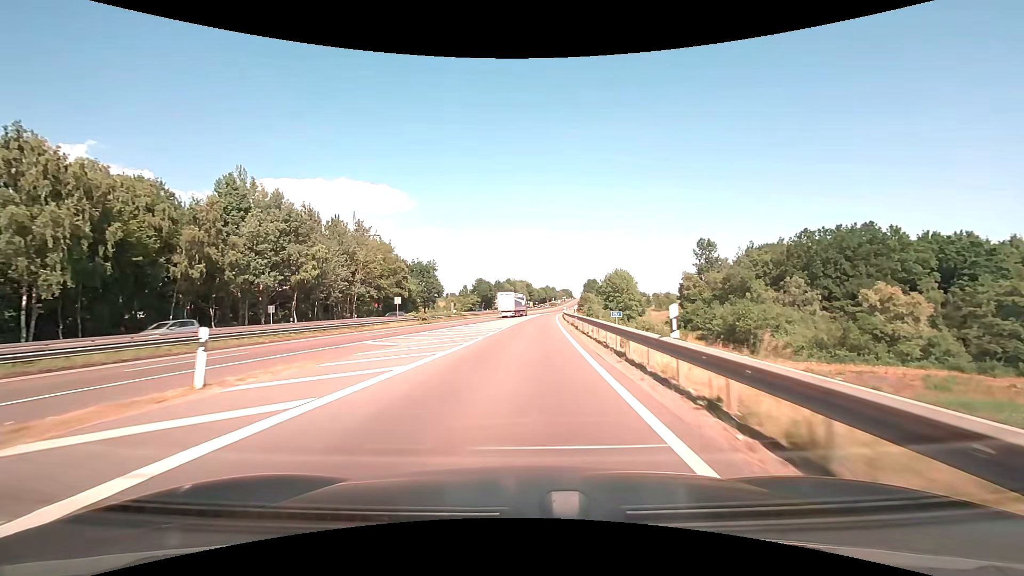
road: motorway_link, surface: asphalt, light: Day
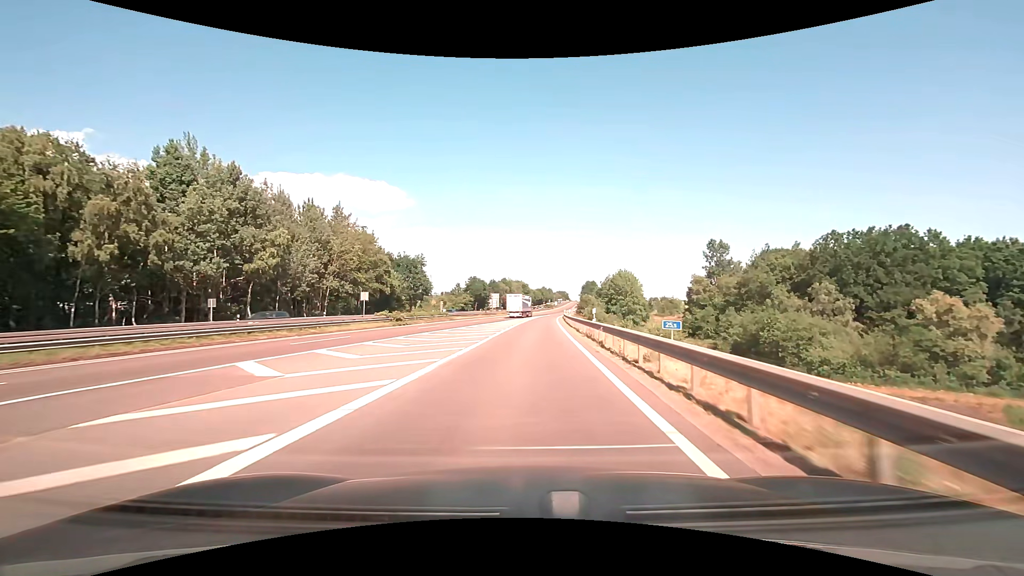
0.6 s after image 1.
(0.0, +10.4) m; 0°
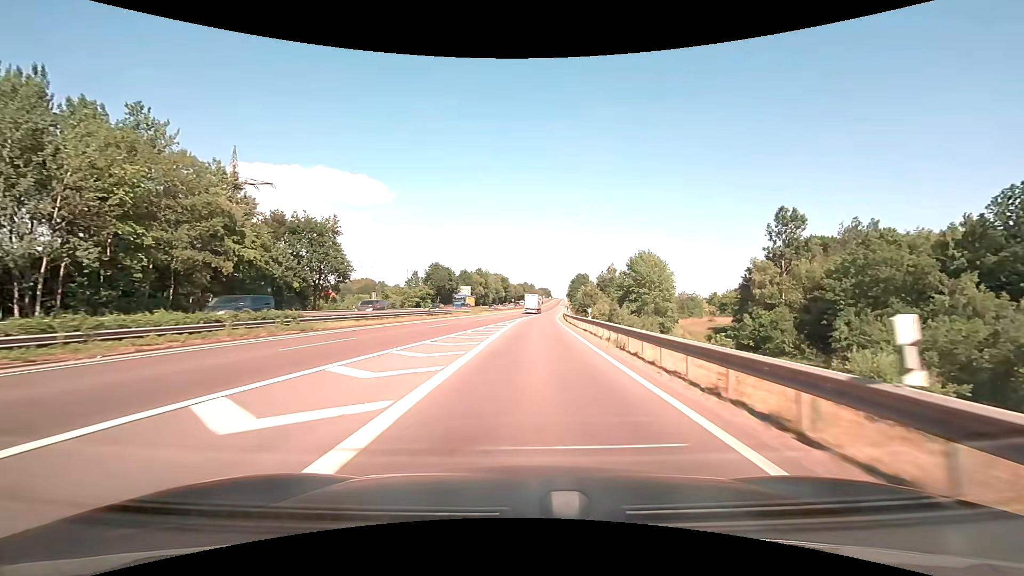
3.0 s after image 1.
(+1.1, +42.3) m; +3°
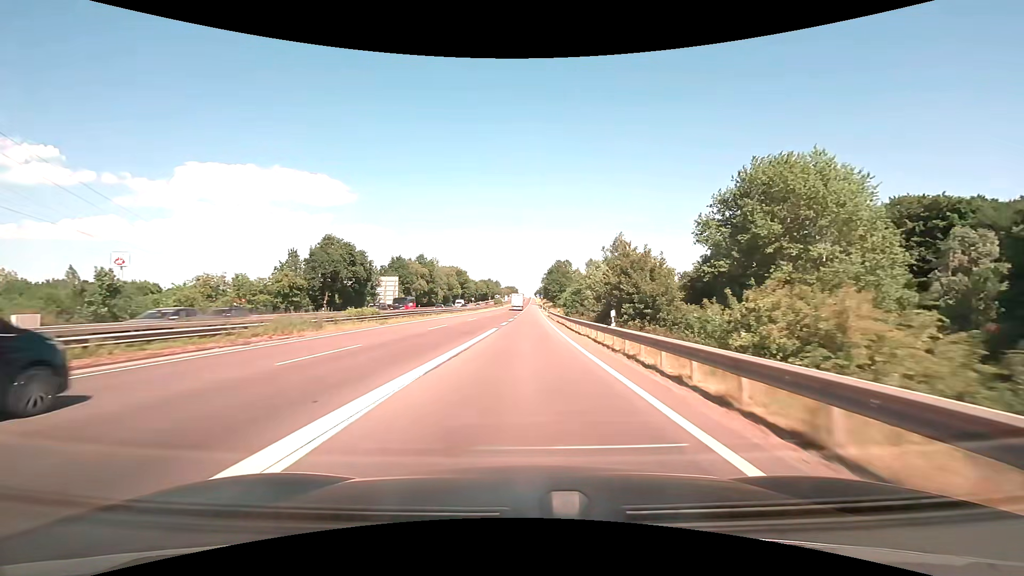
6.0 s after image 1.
(+1.7, +57.6) m; +4°
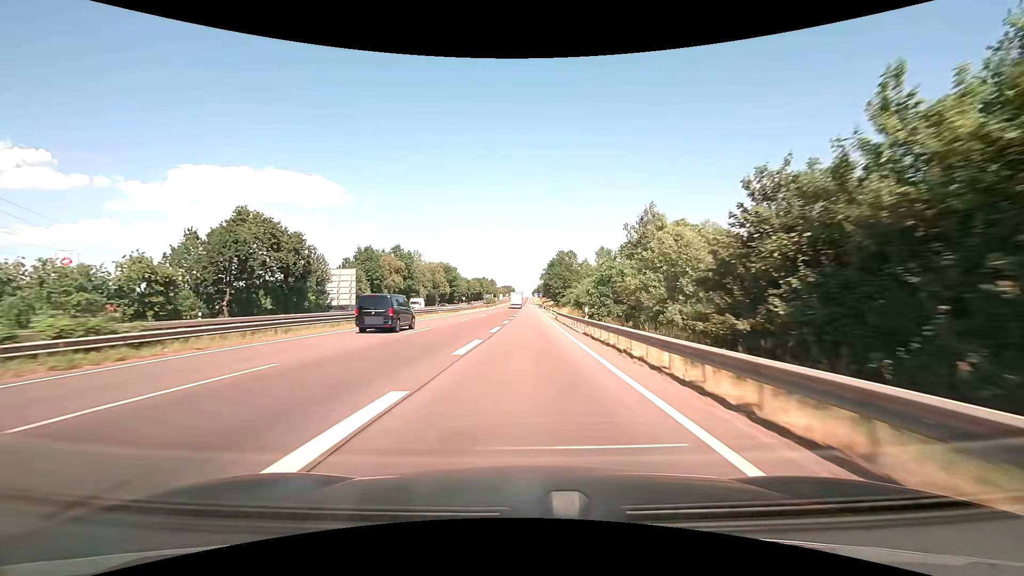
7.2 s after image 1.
(+0.1, +24.8) m; 0°
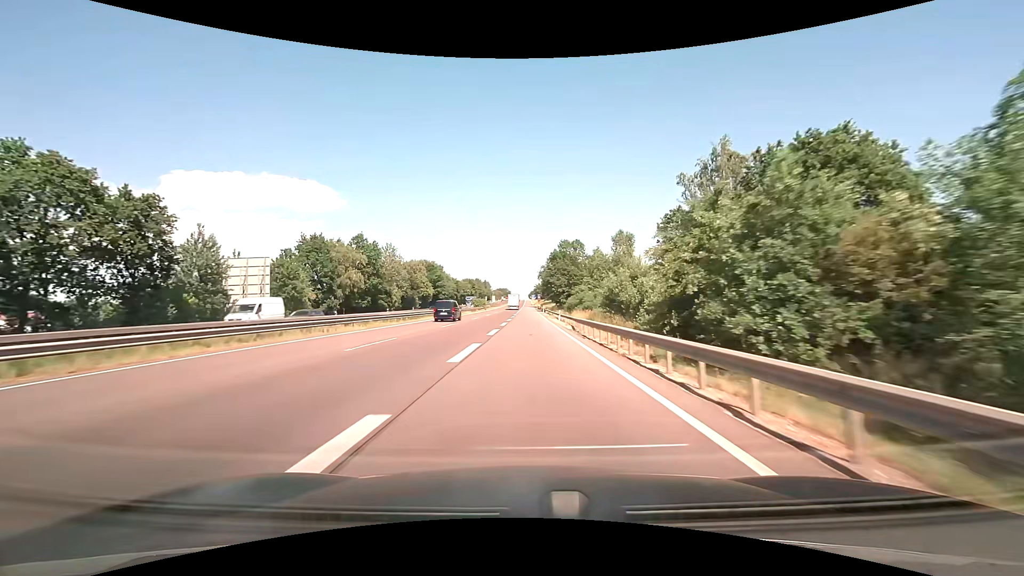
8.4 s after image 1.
(+0.1, +25.9) m; 0°
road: motorway
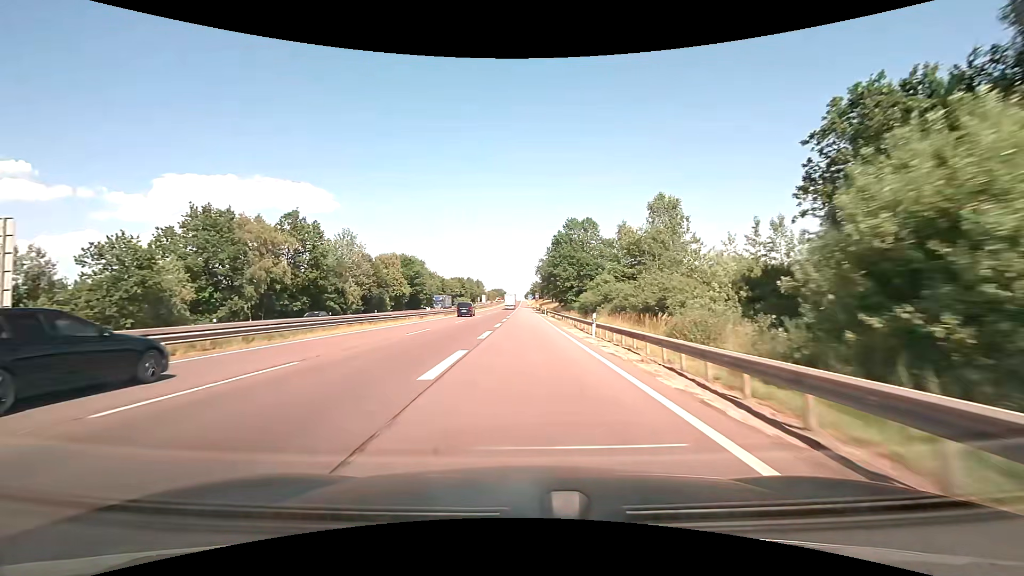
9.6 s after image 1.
(+0.1, +27.1) m; 0°
